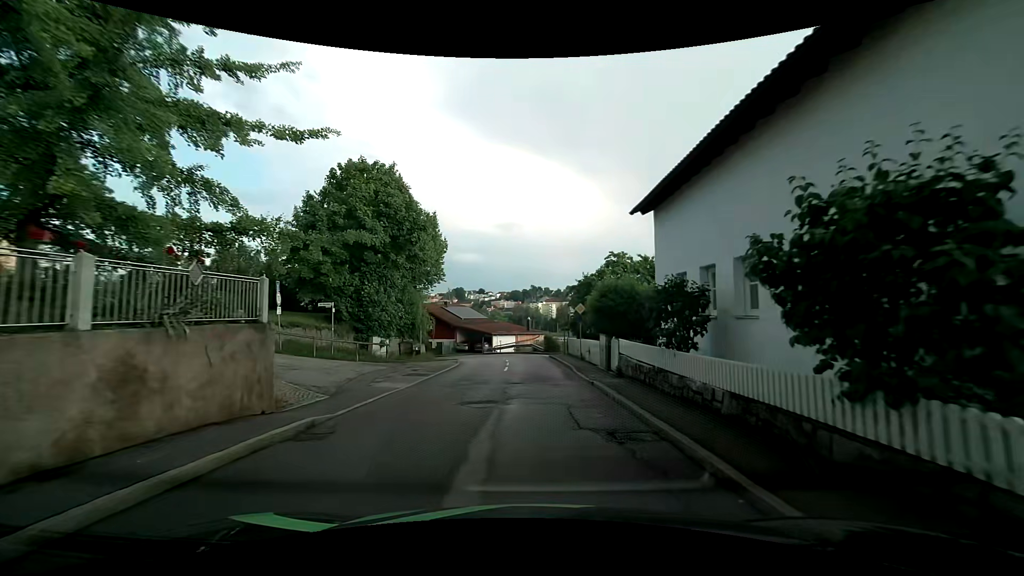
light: Day
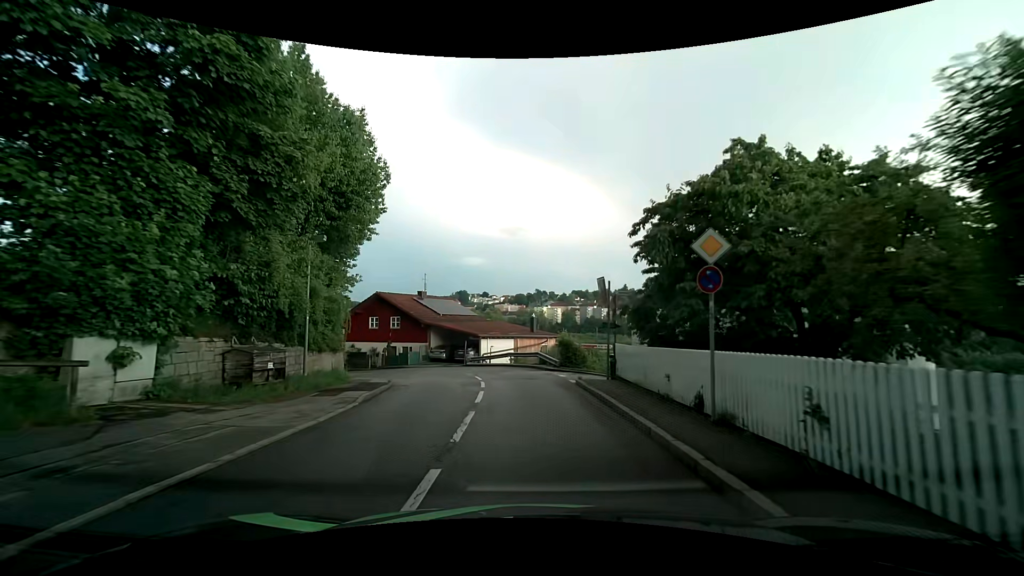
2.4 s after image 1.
(0.0, +18.1) m; 0°
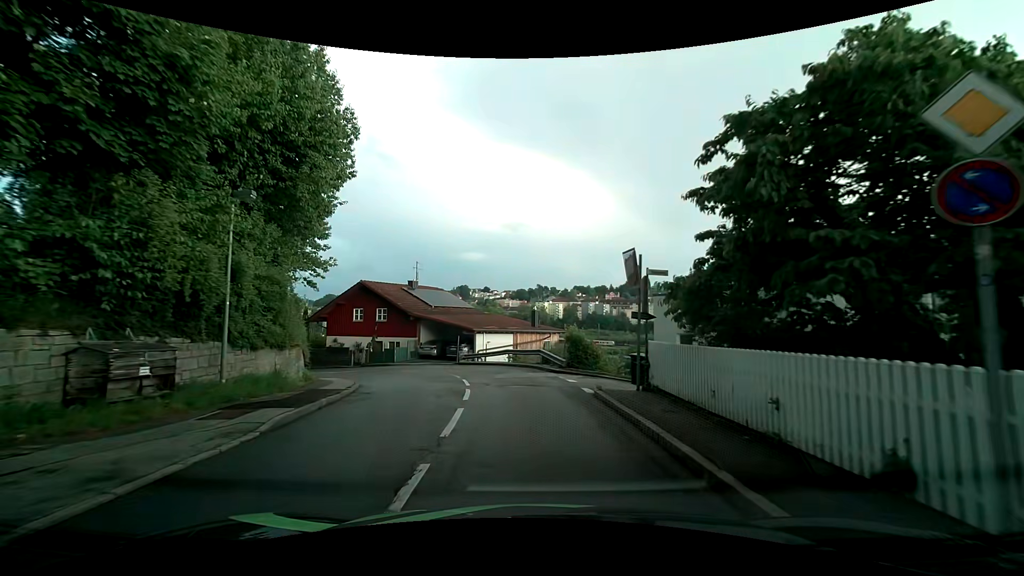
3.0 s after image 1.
(0.0, +4.5) m; -1°
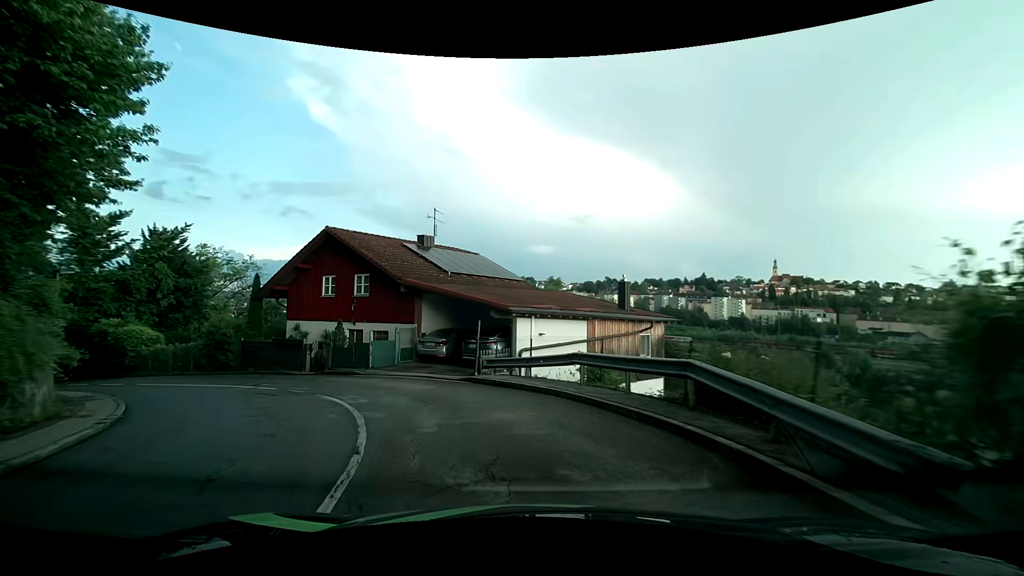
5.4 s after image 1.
(-0.5, +17.5) m; -7°
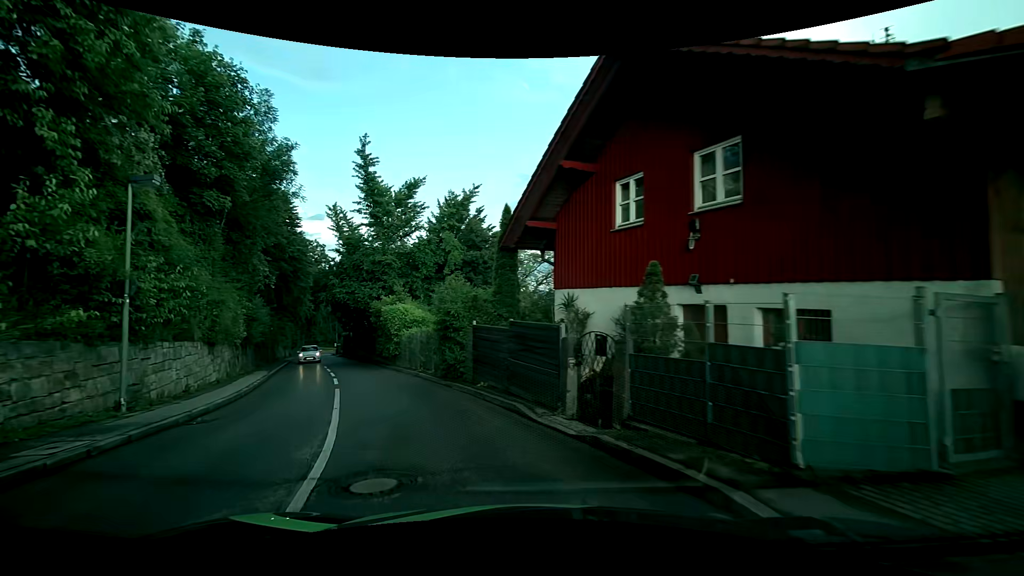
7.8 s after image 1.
(-4.6, +15.4) m; -37°
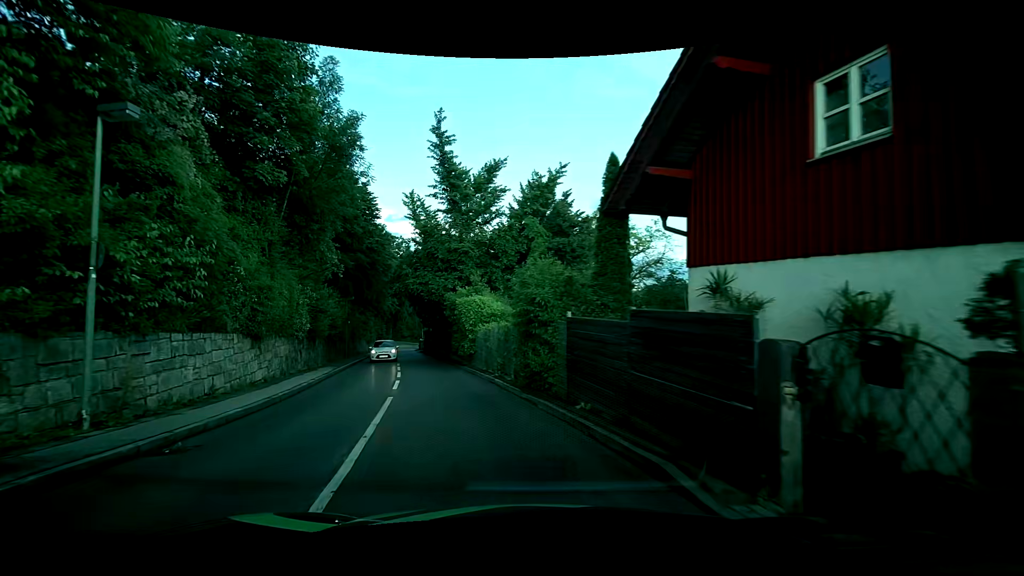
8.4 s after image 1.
(-0.3, +3.9) m; -11°
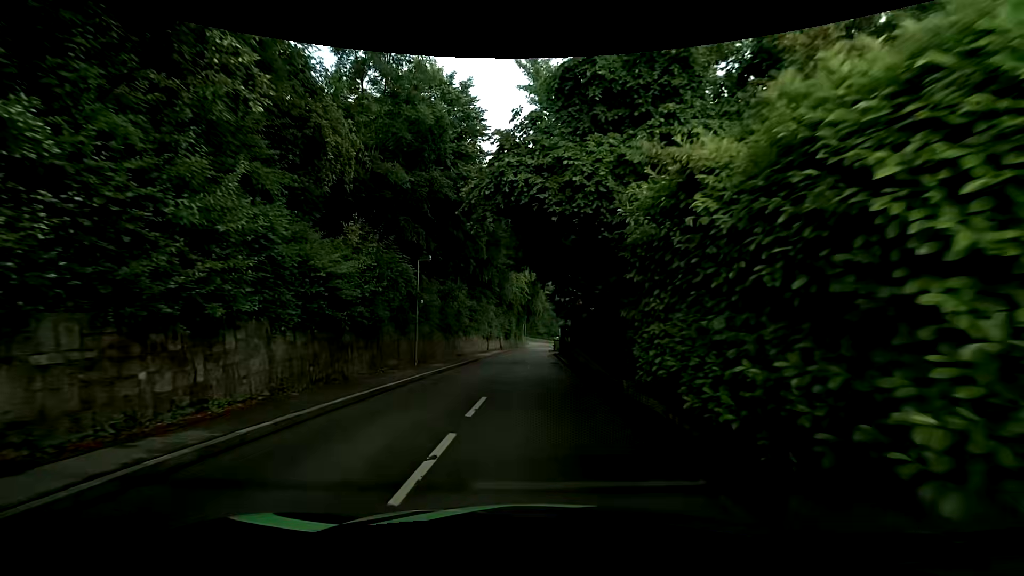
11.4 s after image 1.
(-2.6, +18.8) m; -14°
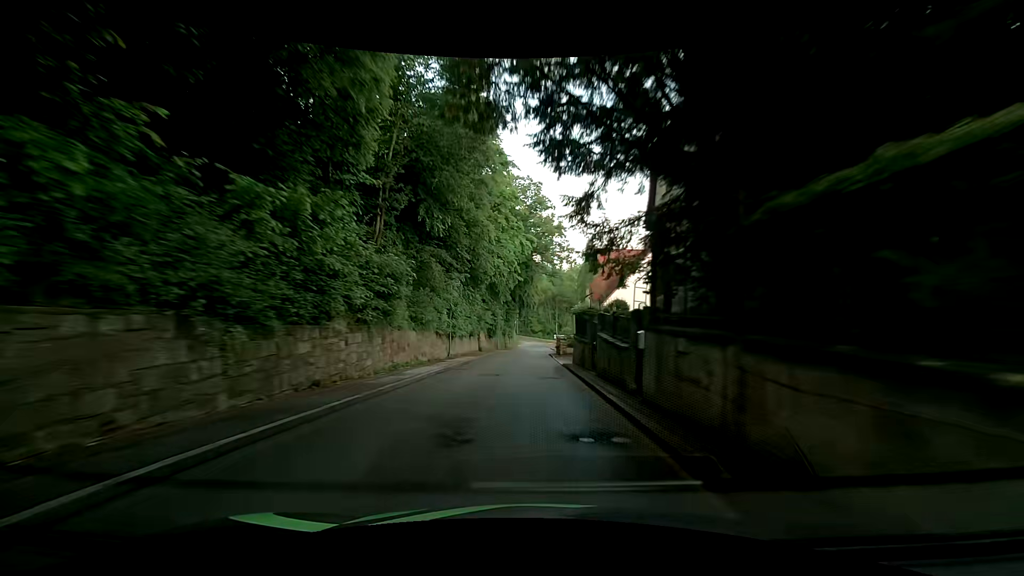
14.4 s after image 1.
(+0.5, +21.5) m; +3°
(0, +10) (0, +20) (-1, +30) (-1, +40) (-1, +50) (-1, +60) (0, +70) (0, +80) (0, +90) (0, +100) m
